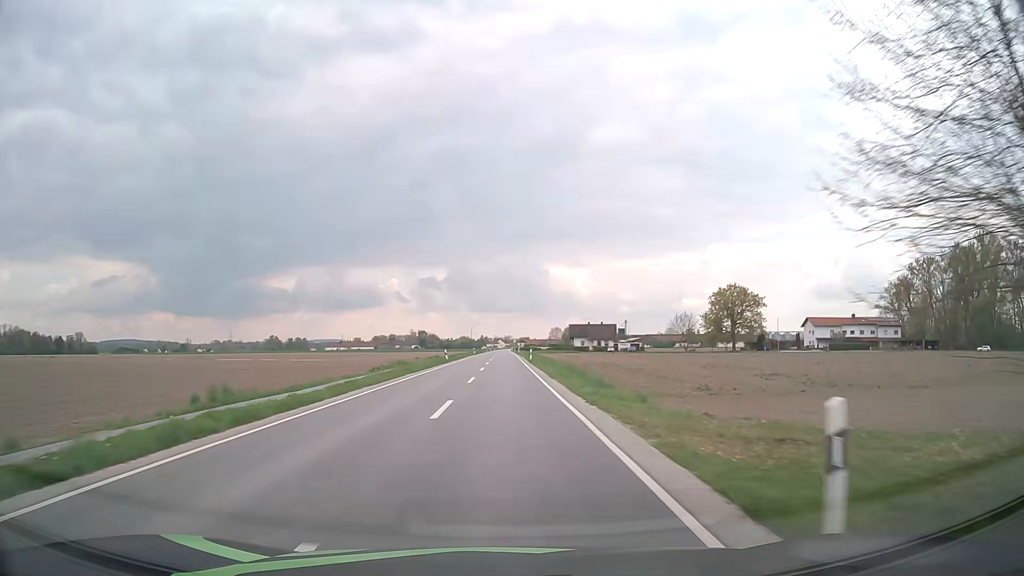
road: secondary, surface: asphalt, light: Day
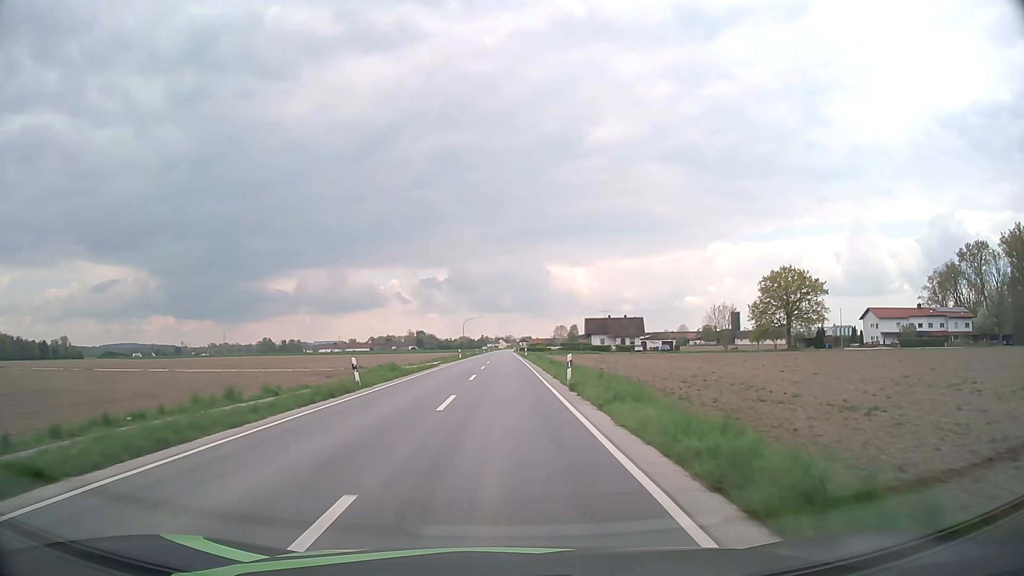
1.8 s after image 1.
(+0.1, +34.5) m; 0°
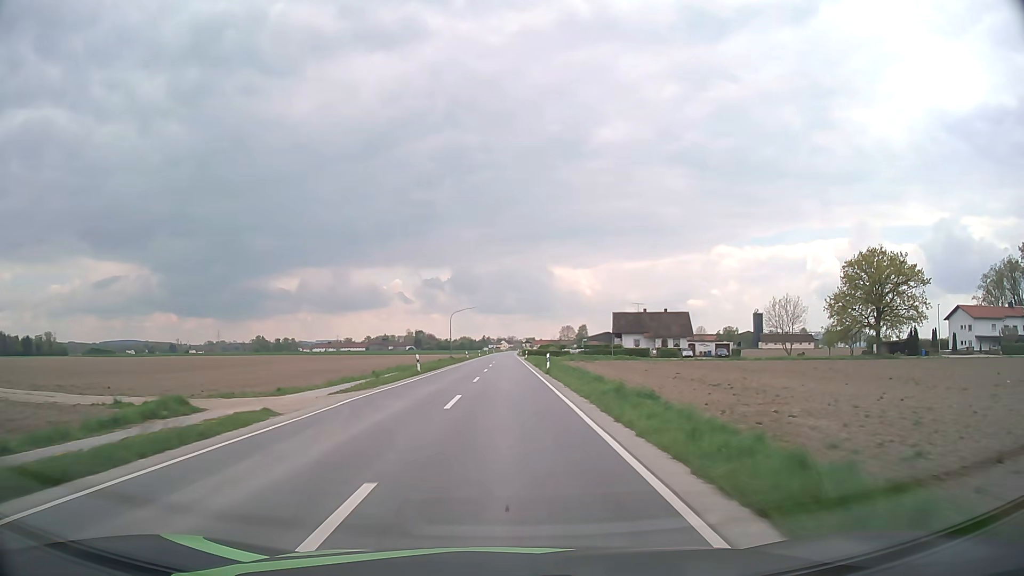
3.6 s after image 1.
(-0.1, +35.5) m; 0°
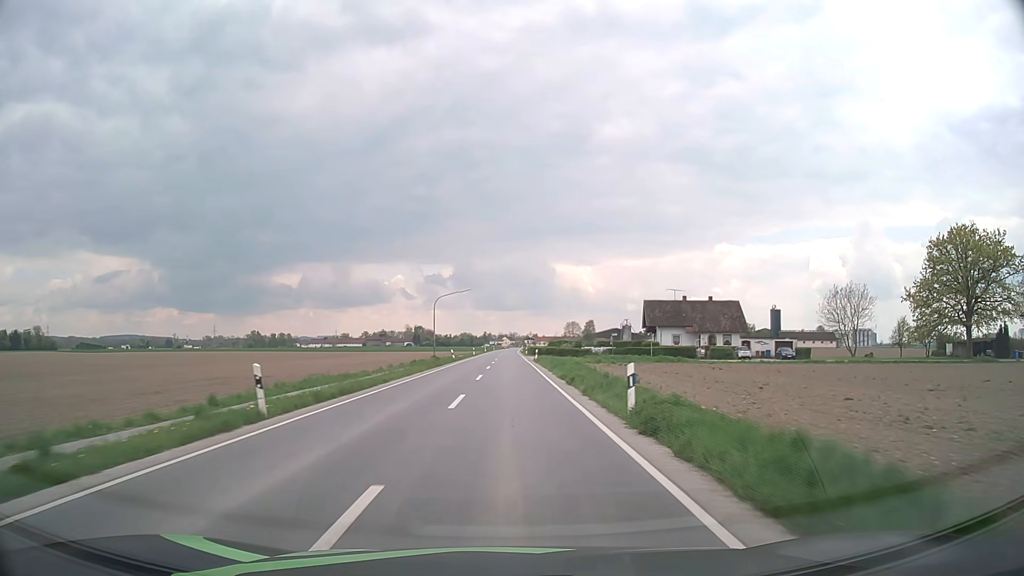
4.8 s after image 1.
(0.0, +24.1) m; 0°
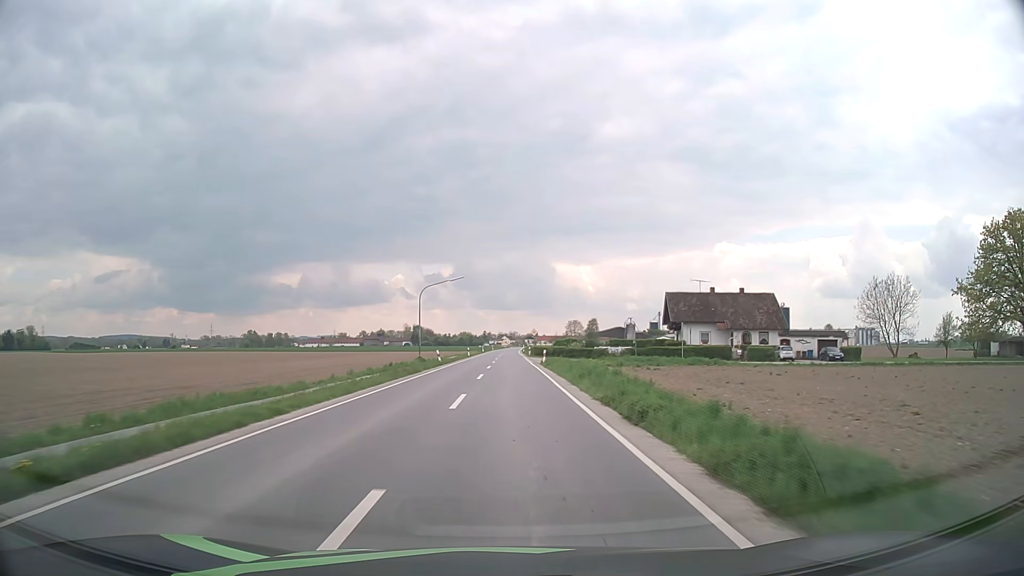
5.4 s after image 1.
(0.0, +12.2) m; 0°
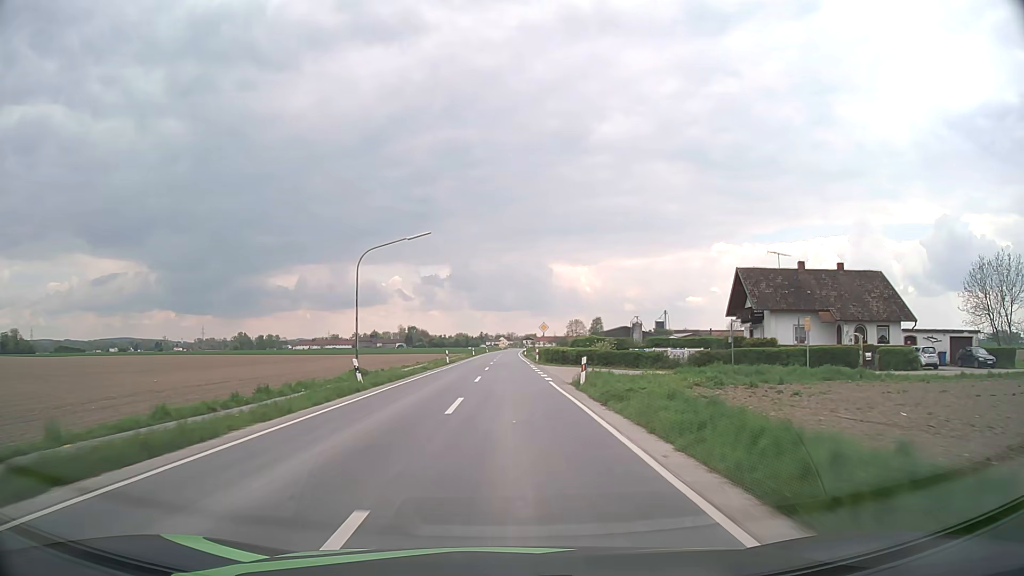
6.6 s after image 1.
(0.0, +24.8) m; 0°
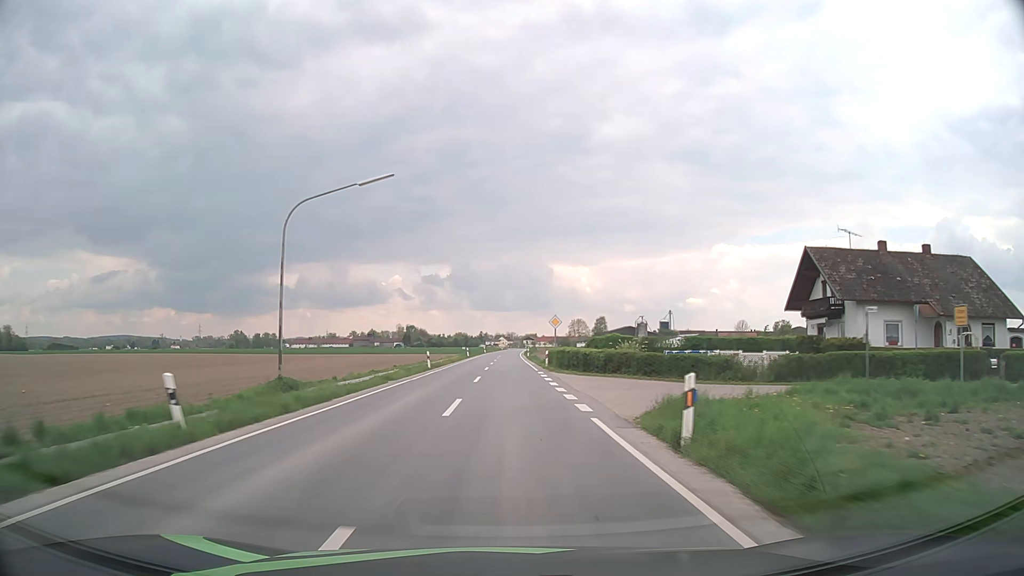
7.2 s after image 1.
(0.0, +12.5) m; 0°
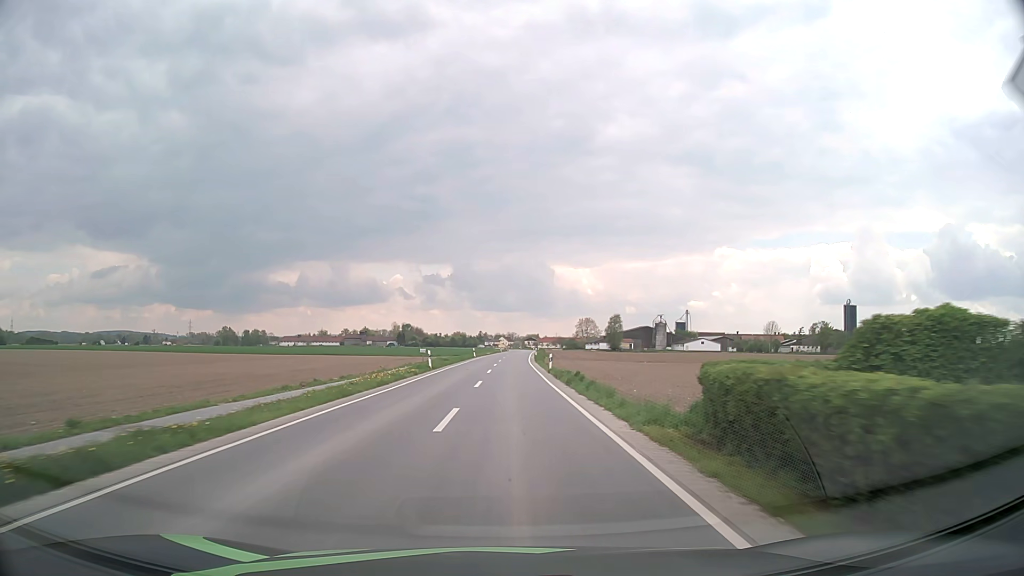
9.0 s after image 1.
(0.0, +38.2) m; 0°
(0, +10) (0, +20) (0, +30) (0, +40) (0, +50) (+1, +60) (+1, +70) (+1, +80) (+2, +90) (+2, +100) m
